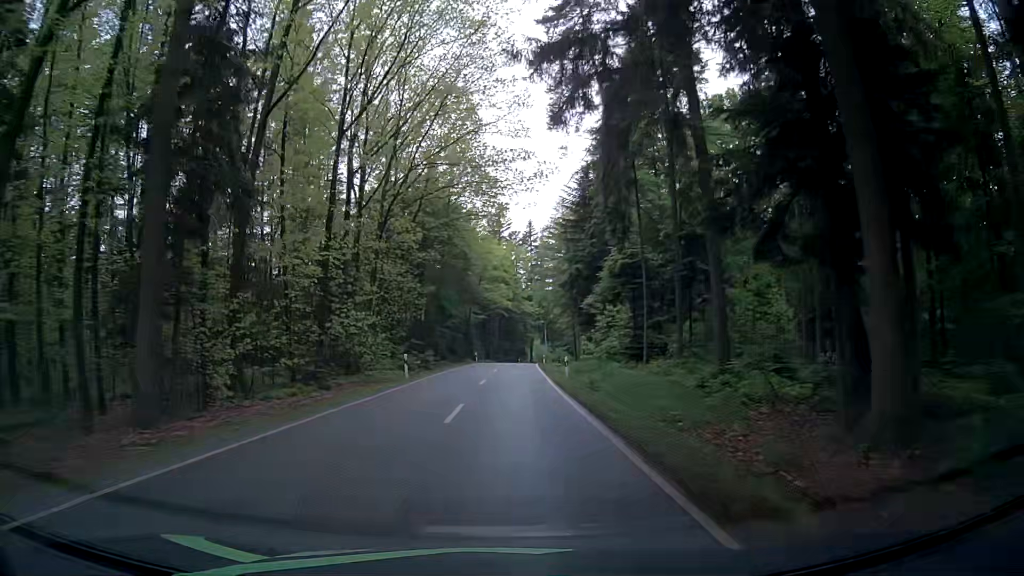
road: tertiary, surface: asphalt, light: Day
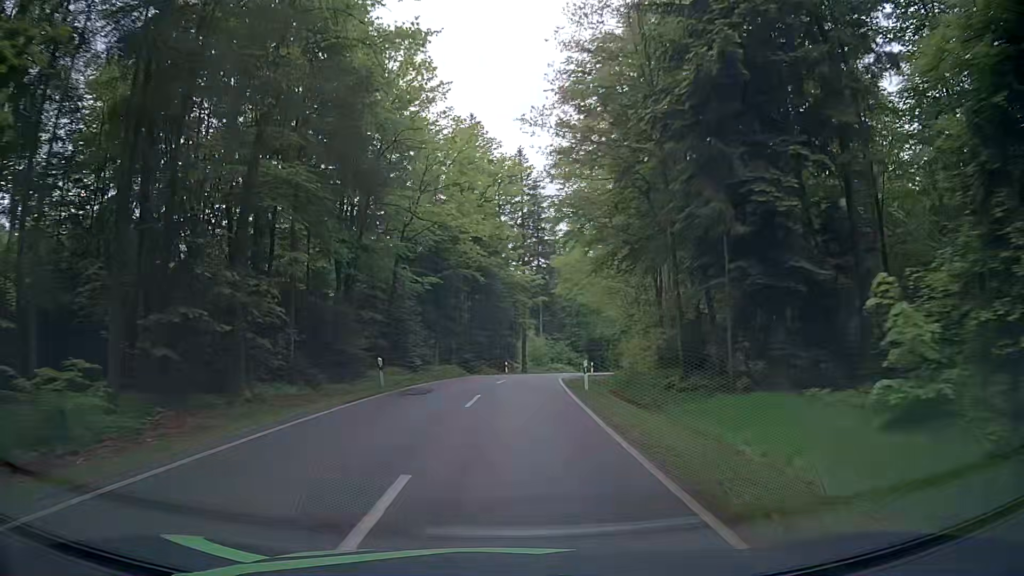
(+0.8, +45.5) m; +2°
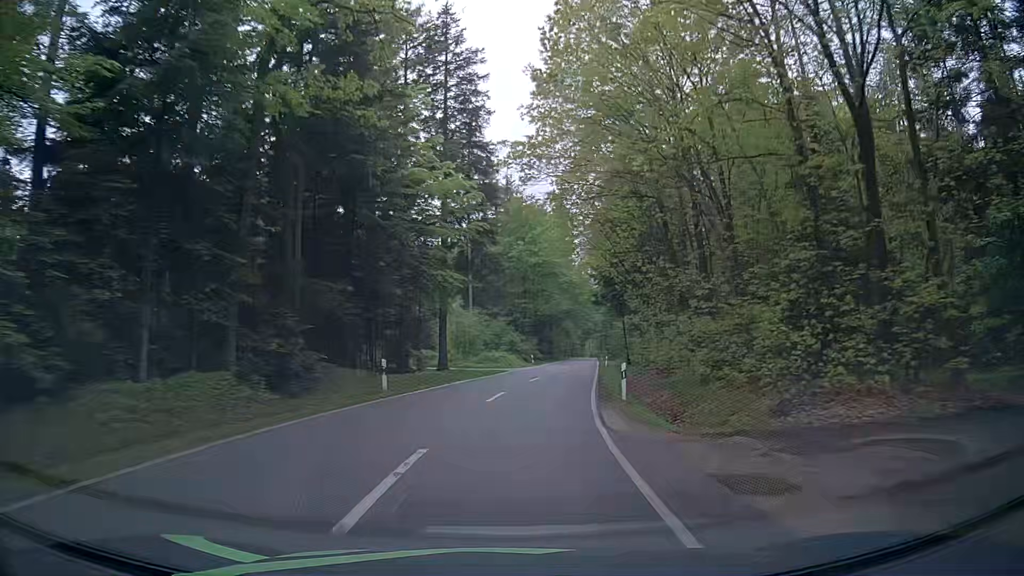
(+0.6, +34.2) m; +4°
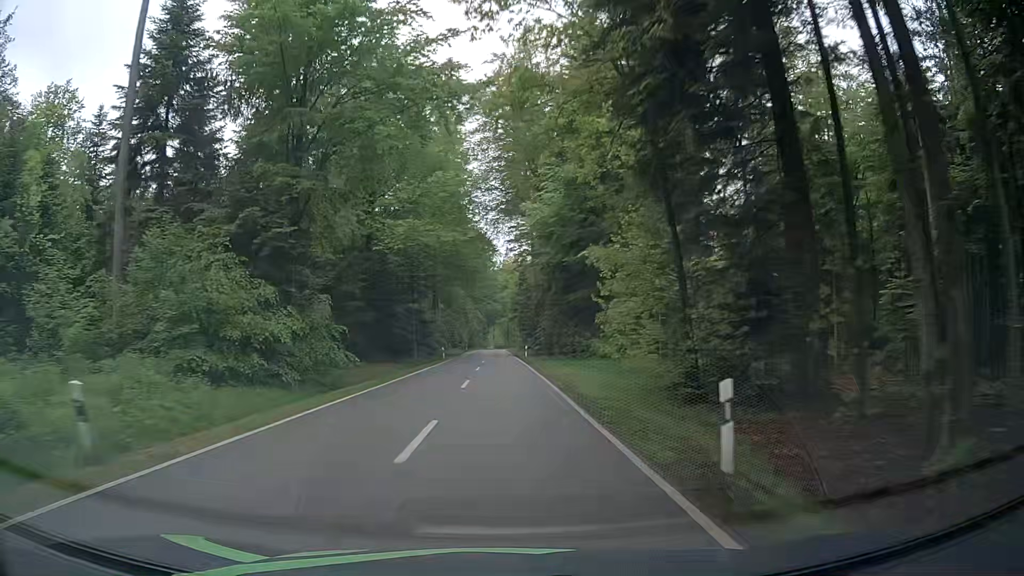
(+7.7, +57.2) m; +9°
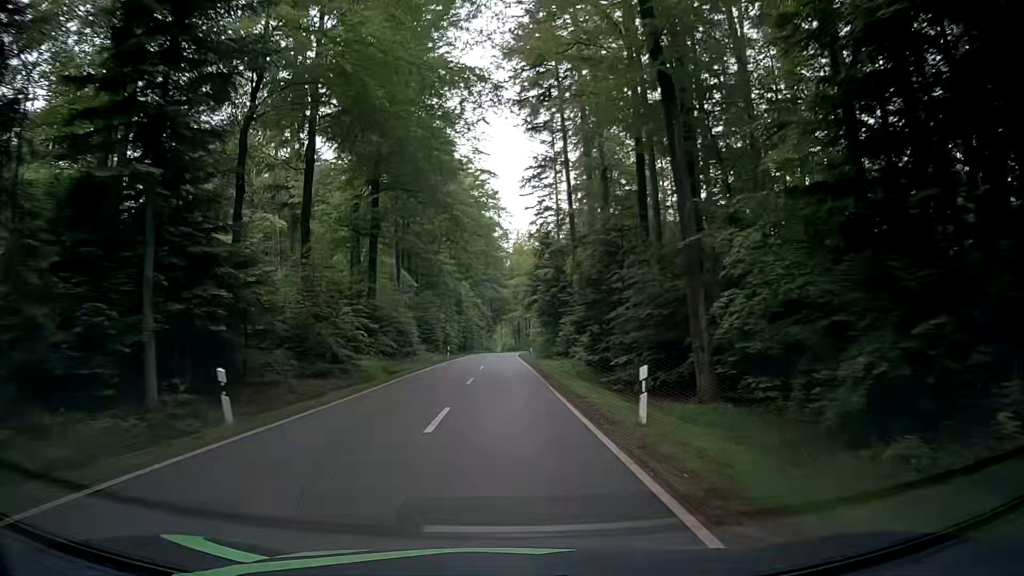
(+0.1, +45.4) m; -1°
(0, +10) (0, +20) (0, +30) (0, +40) (0, +50) (+1, +60) (+1, +70) (+1, +80) (+1, +90) (+2, +100) m
